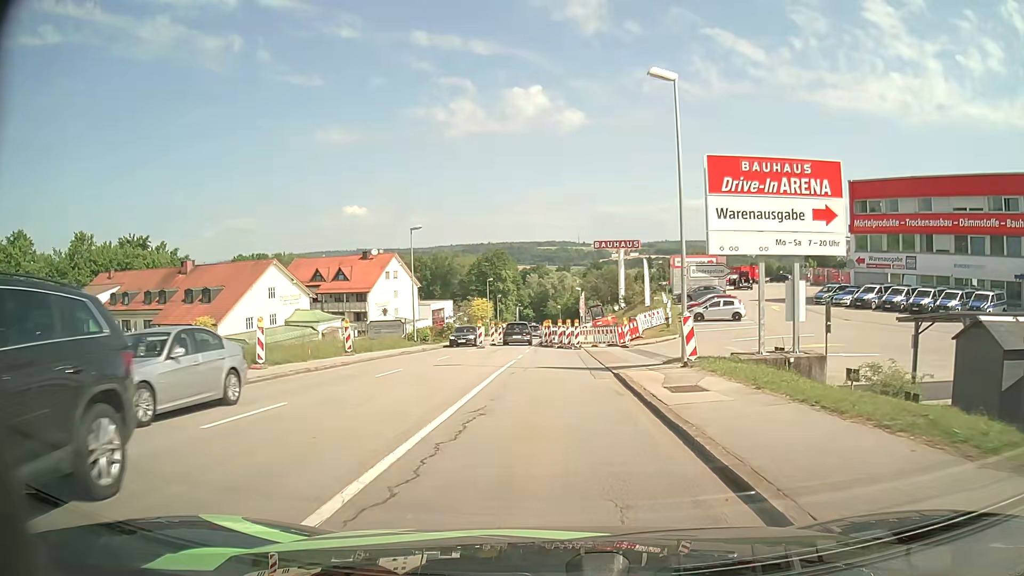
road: tertiary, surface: asphalt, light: Day
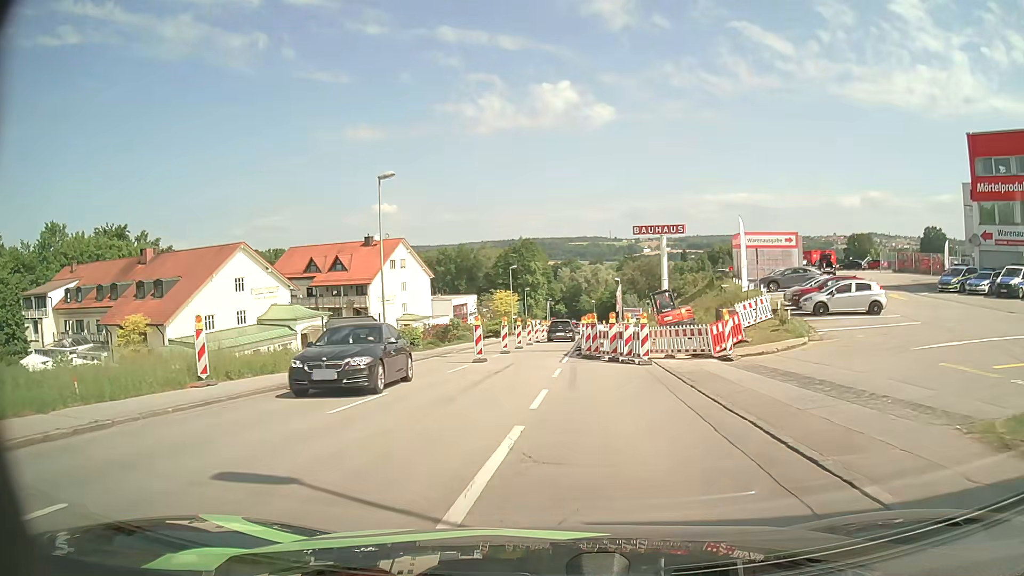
(-0.3, +16.1) m; -3°
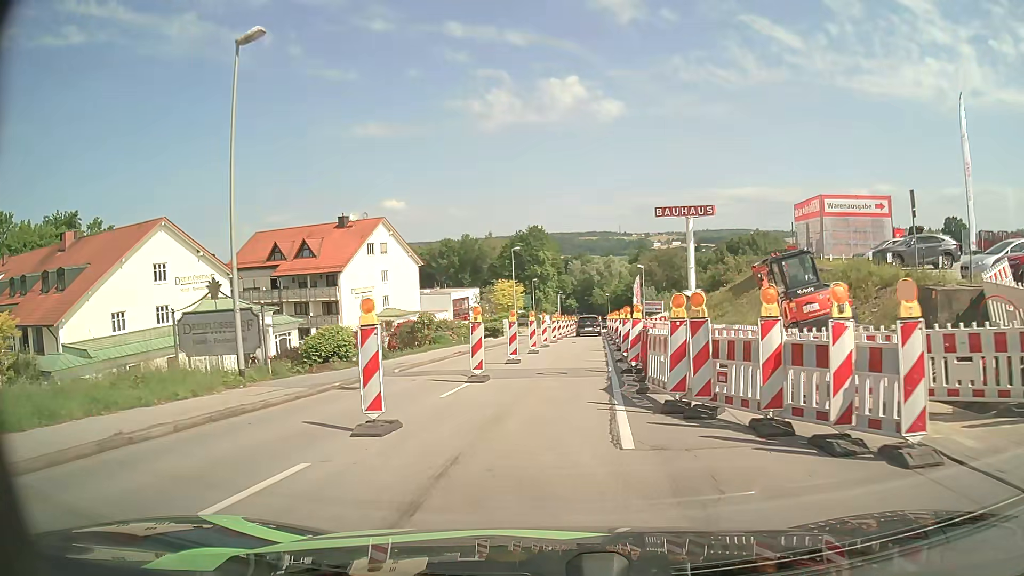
(-0.2, +15.8) m; -1°
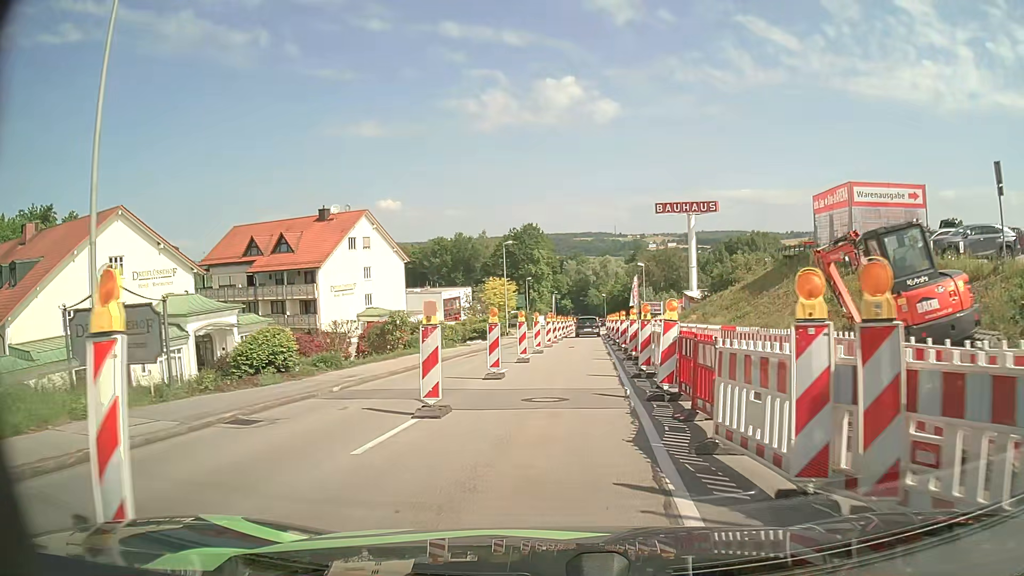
(0.0, +5.2) m; 0°
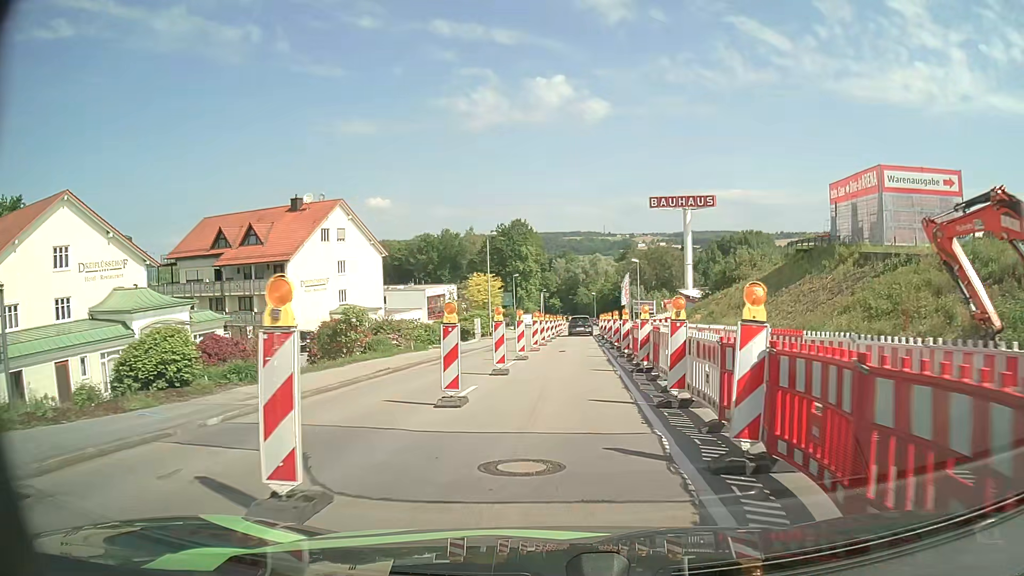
(+0.1, +5.2) m; +1°
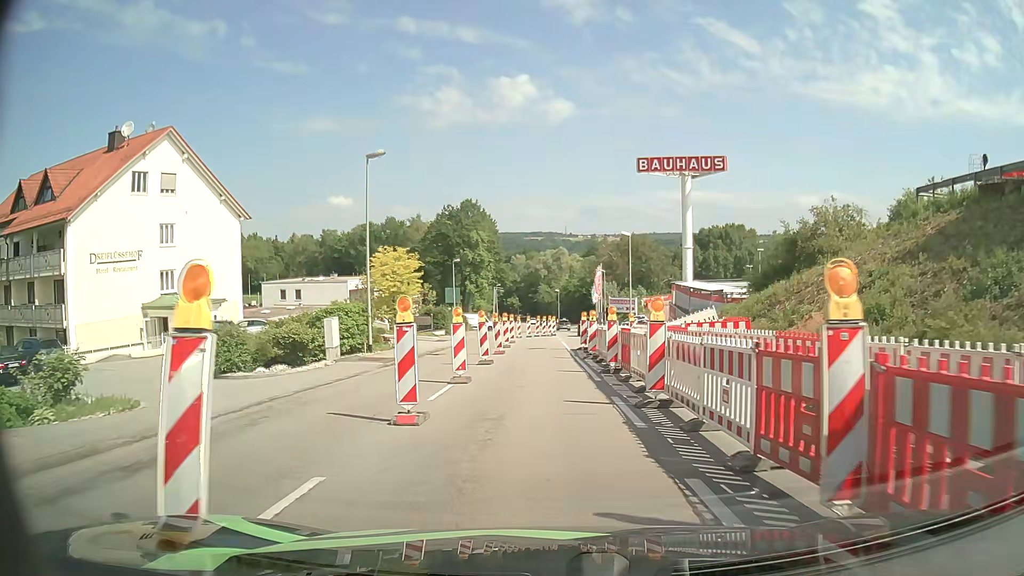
(+1.1, +26.1) m; +4°
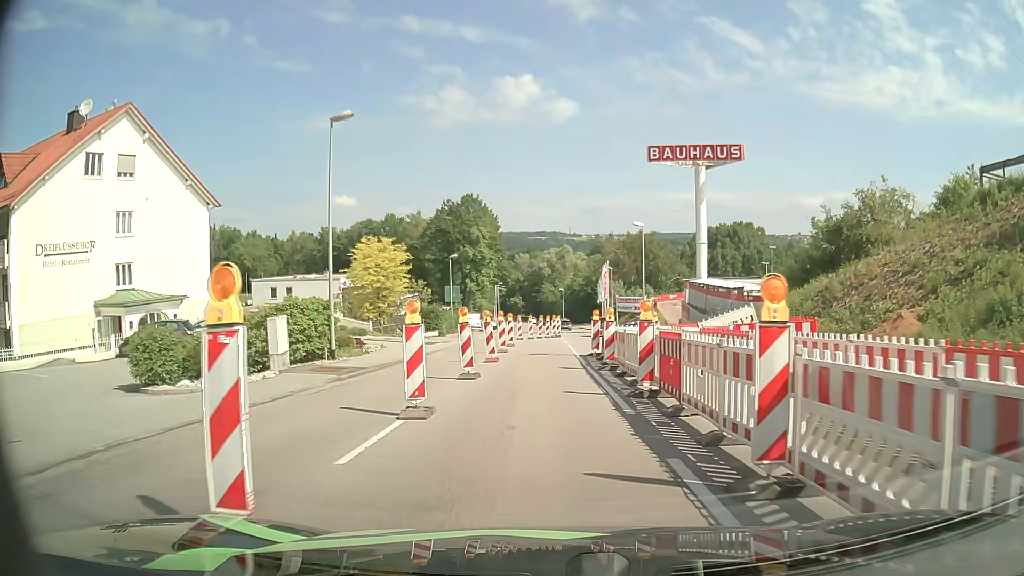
(0.0, +5.3) m; 0°
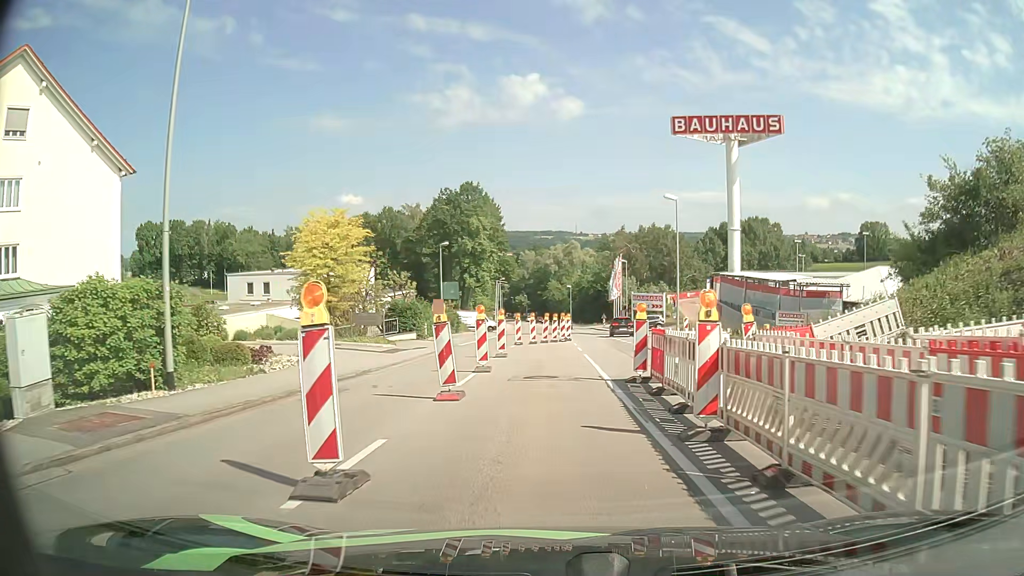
(-0.1, +10.6) m; -1°
(0, +10) (0, +20) (+2, +30) (+3, +40) (+3, +50) (+3, +60) (+3, +70) (+3, +80) (+3, +90) (+3, +100) m
